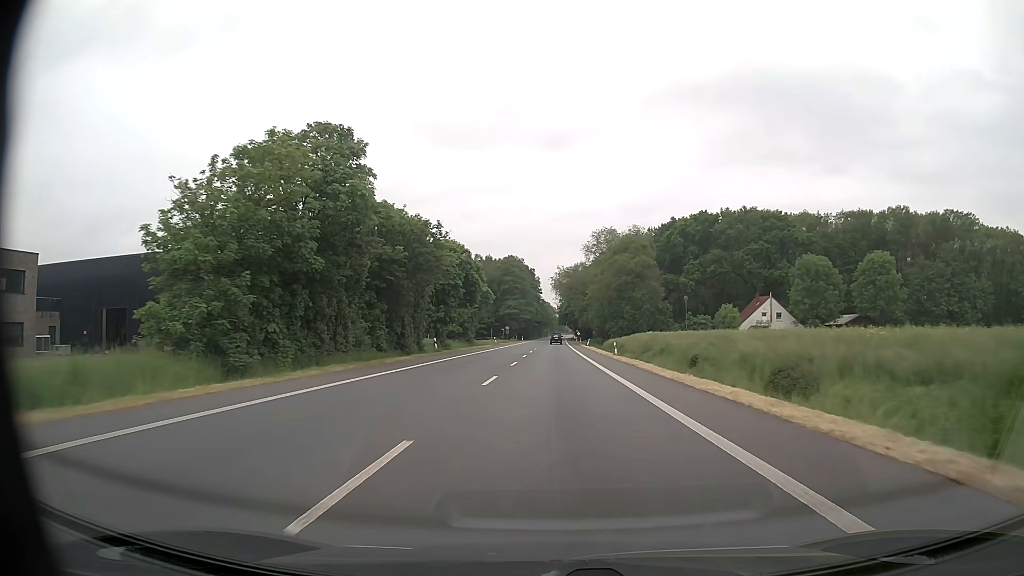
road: primary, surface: asphalt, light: Day
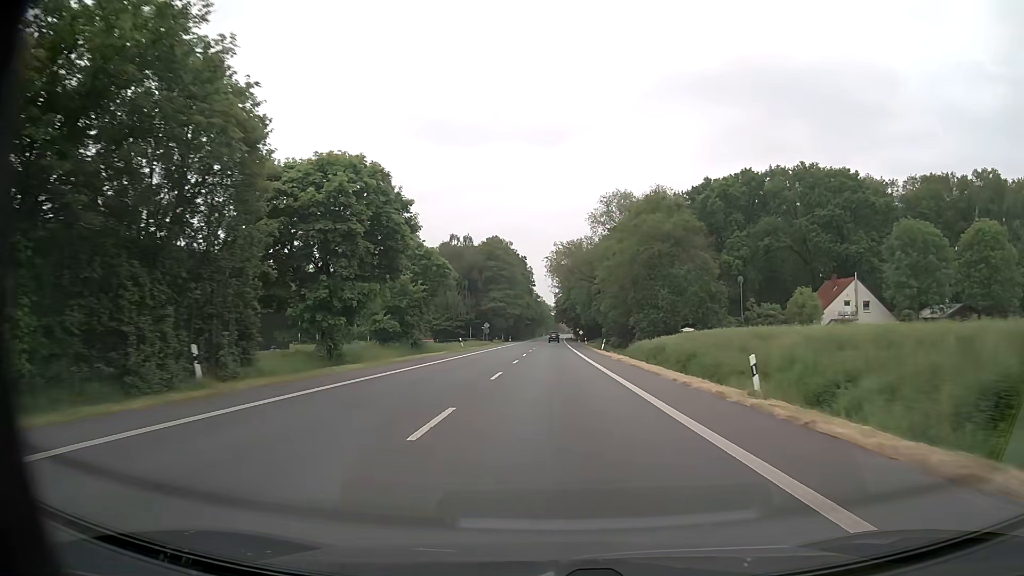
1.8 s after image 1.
(+0.1, +33.7) m; 0°
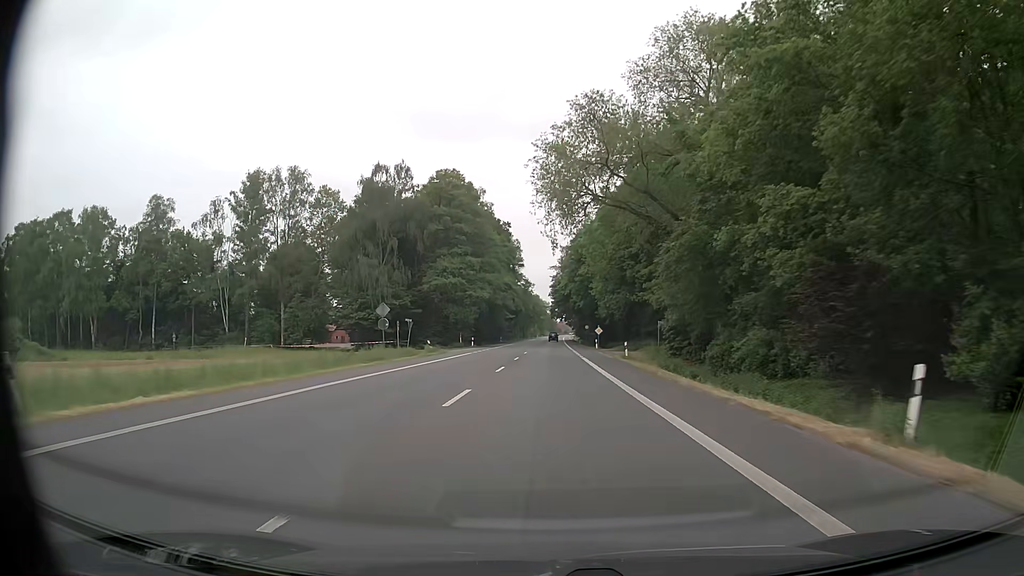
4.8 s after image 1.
(+0.4, +56.4) m; 0°
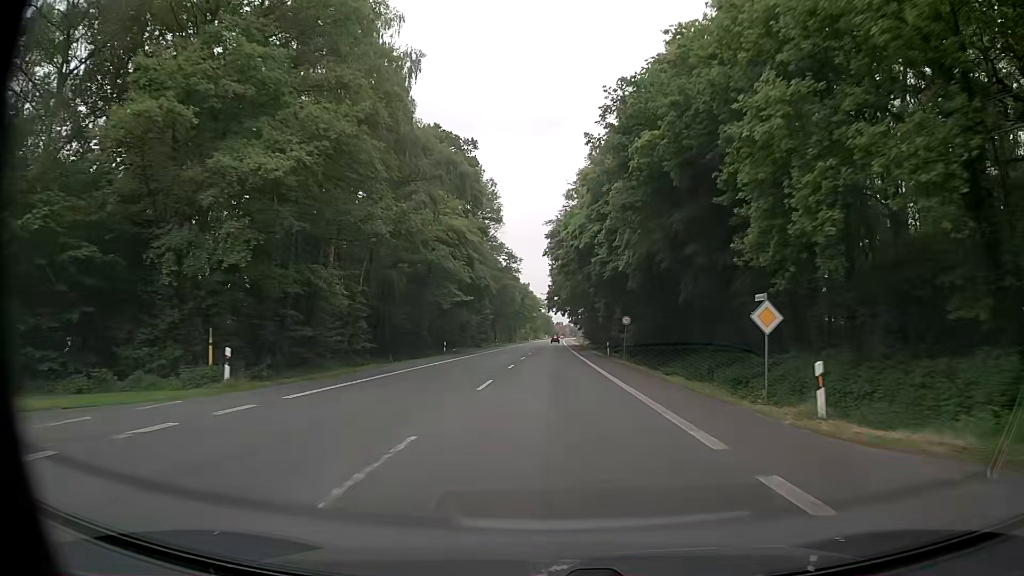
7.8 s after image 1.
(+0.1, +56.3) m; 0°
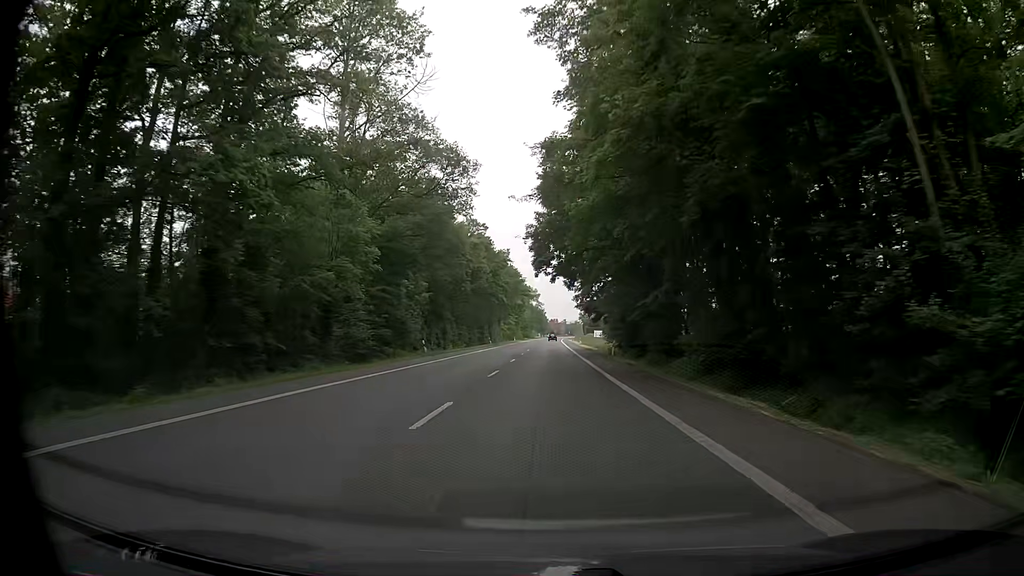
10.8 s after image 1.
(+0.4, +56.3) m; 0°
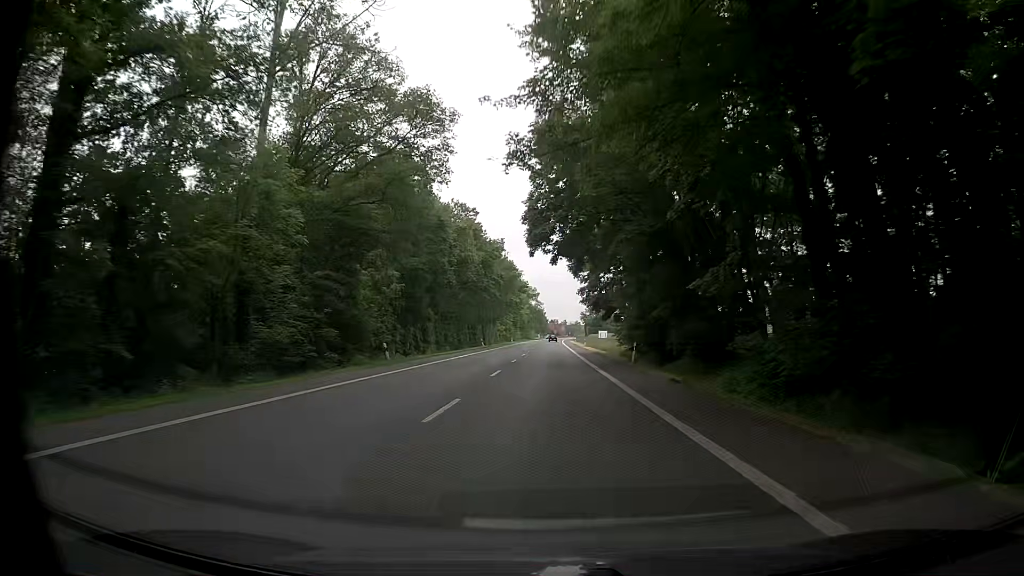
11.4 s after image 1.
(+0.1, +11.2) m; 0°
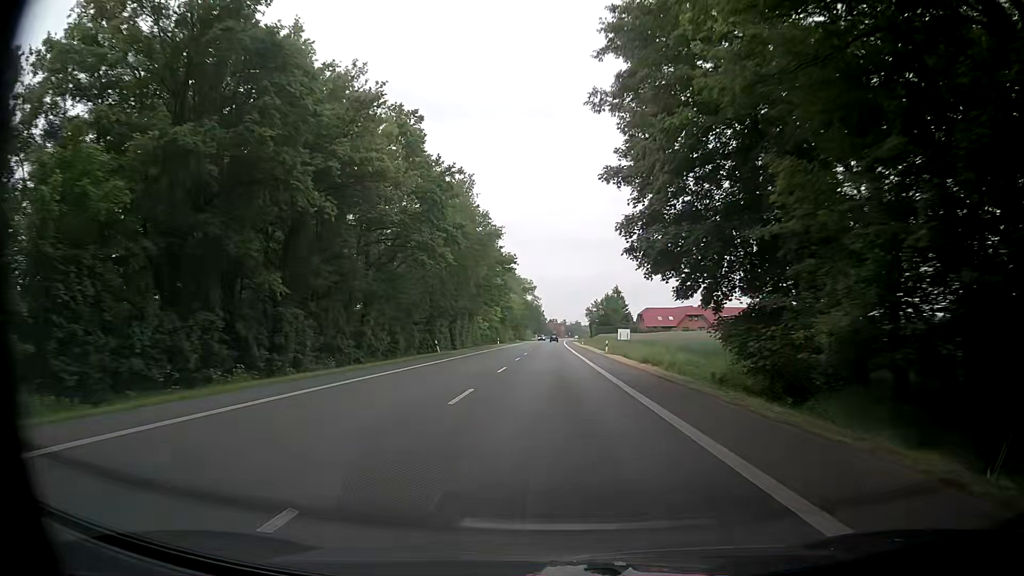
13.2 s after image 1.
(+0.1, +33.8) m; +1°
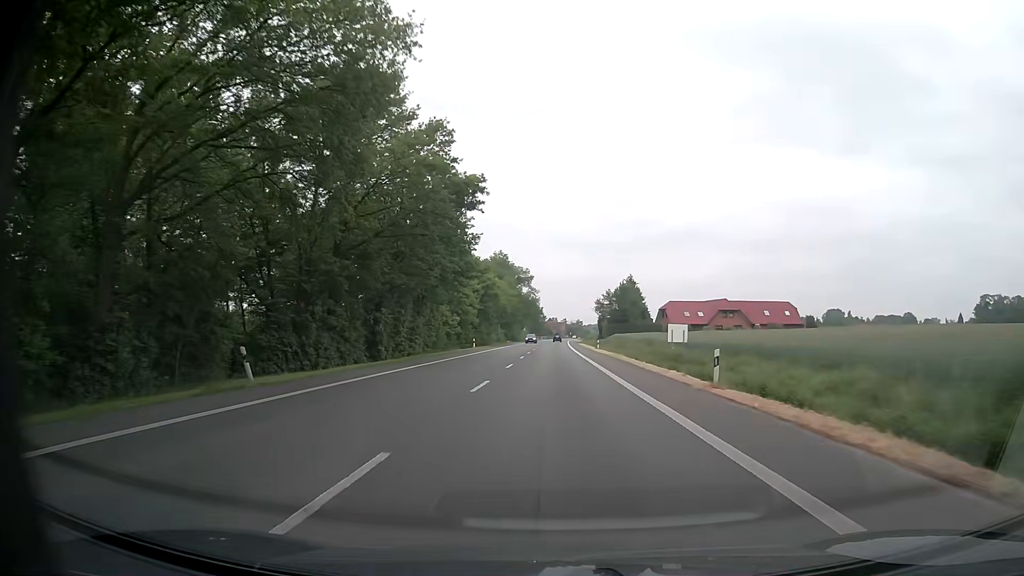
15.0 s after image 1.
(-0.5, +33.7) m; -1°
(0, +10) (0, +20) (0, +30) (0, +40) (+1, +50) (+1, +60) (+1, +70) (+1, +80) (+1, +90) (+1, +100) m
